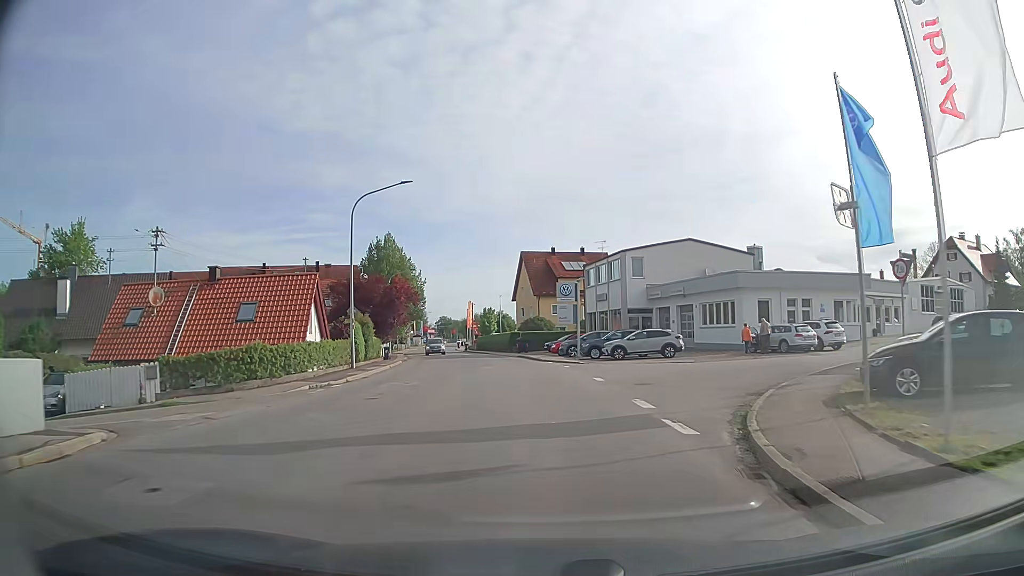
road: tertiary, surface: asphalt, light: Day
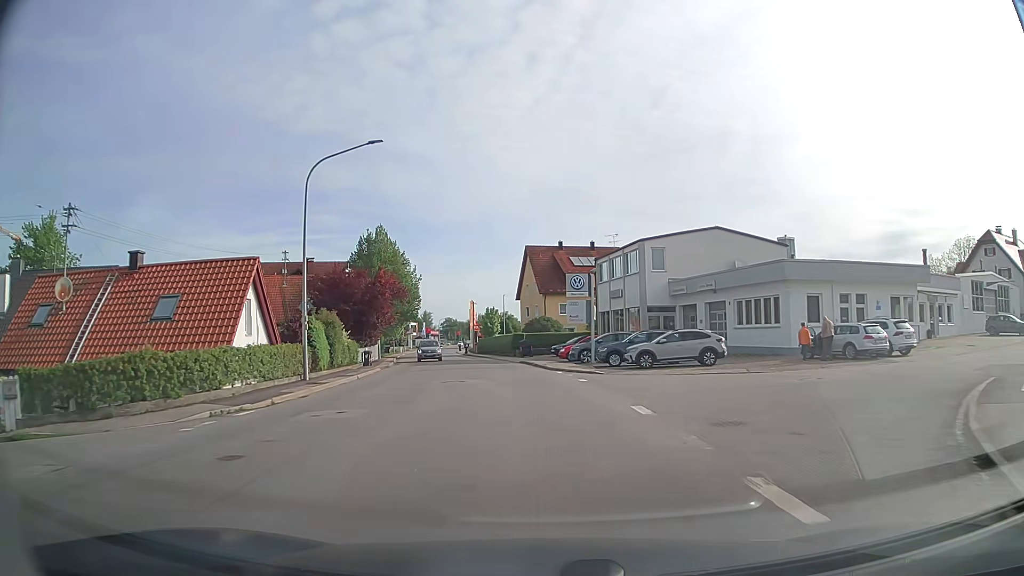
(0.0, +7.2) m; 0°
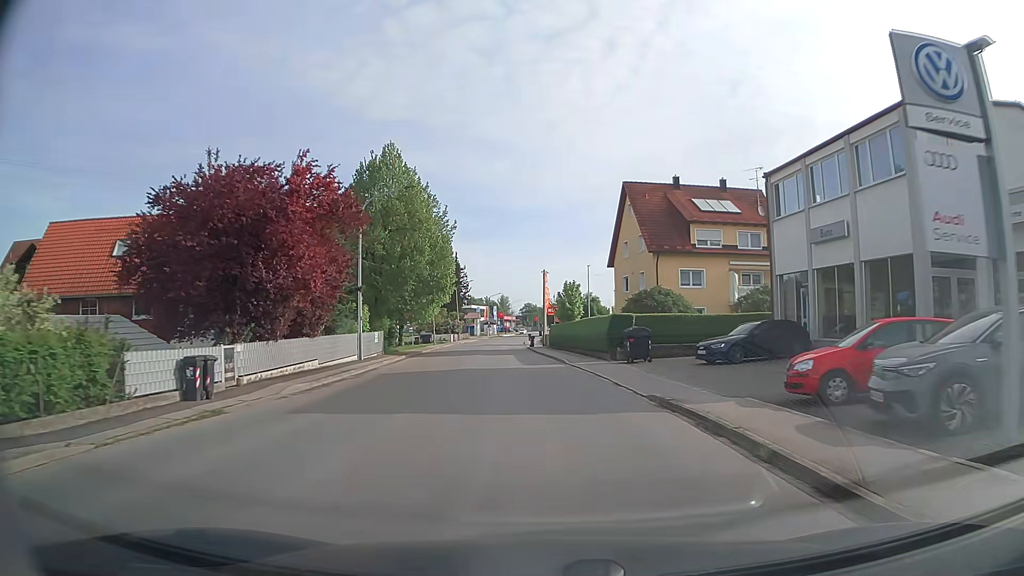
(-1.9, +28.6) m; -7°
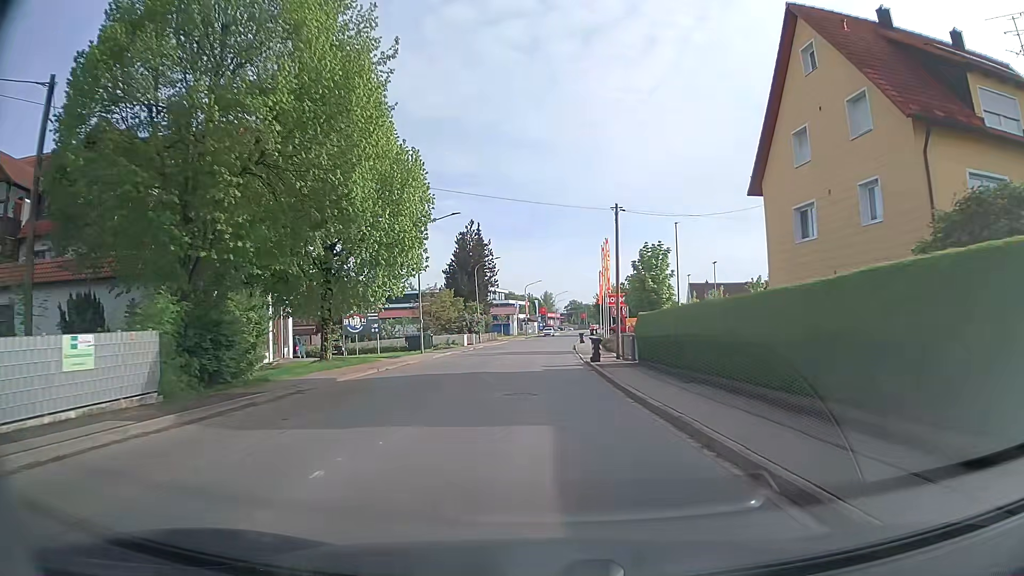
(-1.3, +29.9) m; -4°
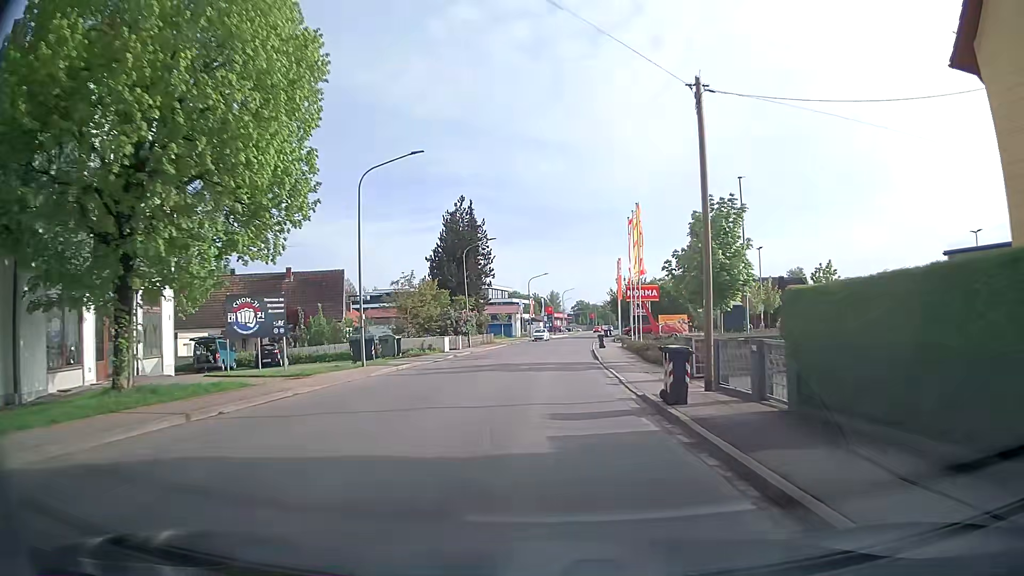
(+0.1, +15.1) m; 0°
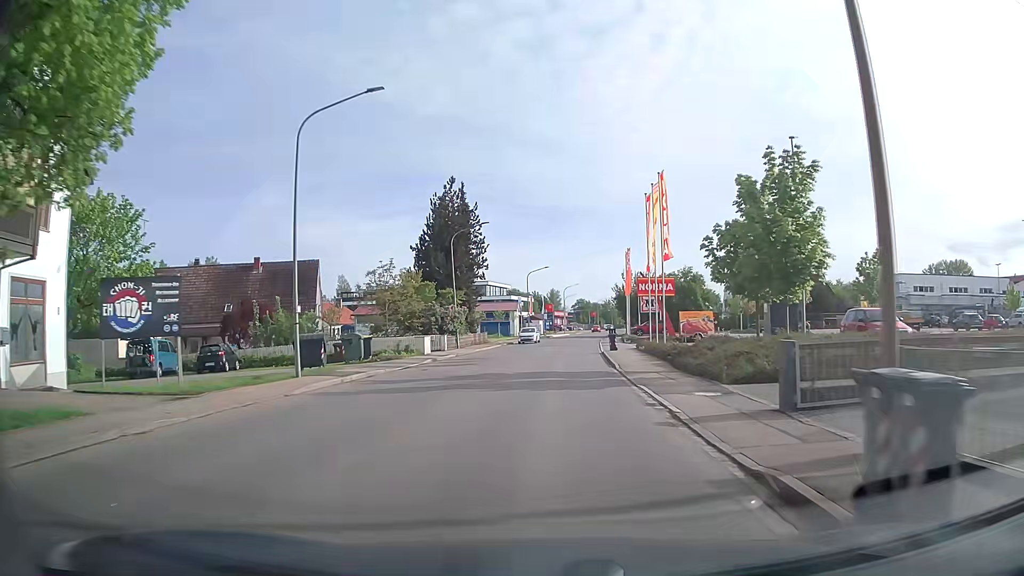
(-0.1, +7.5) m; 0°
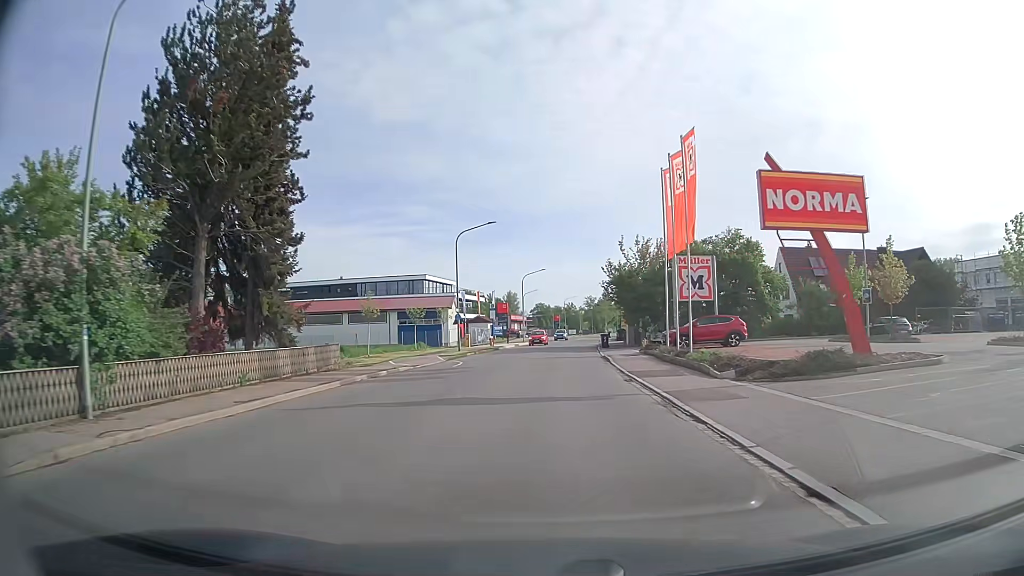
(+0.7, +37.8) m; +3°
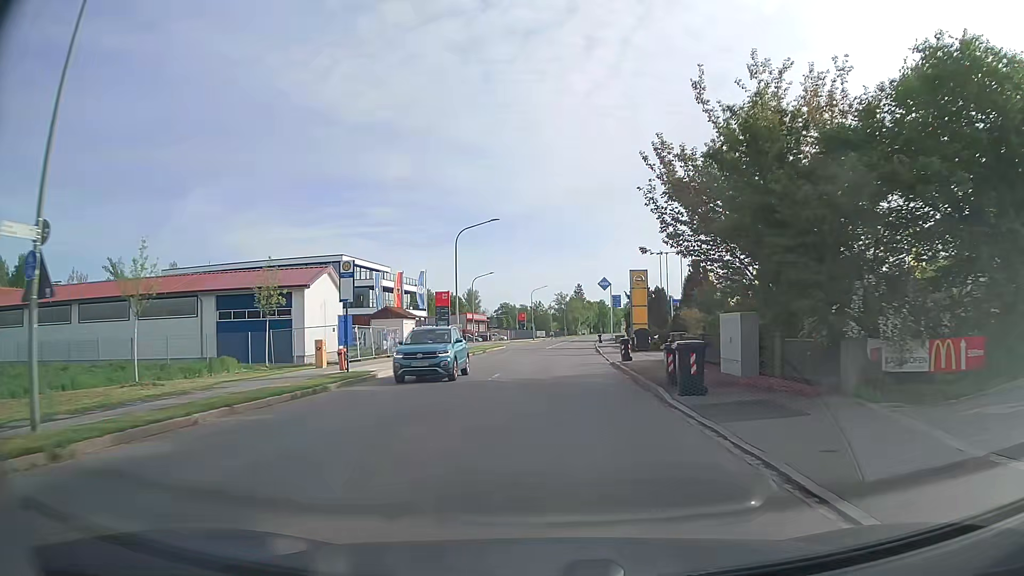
(+1.0, +37.8) m; +3°
